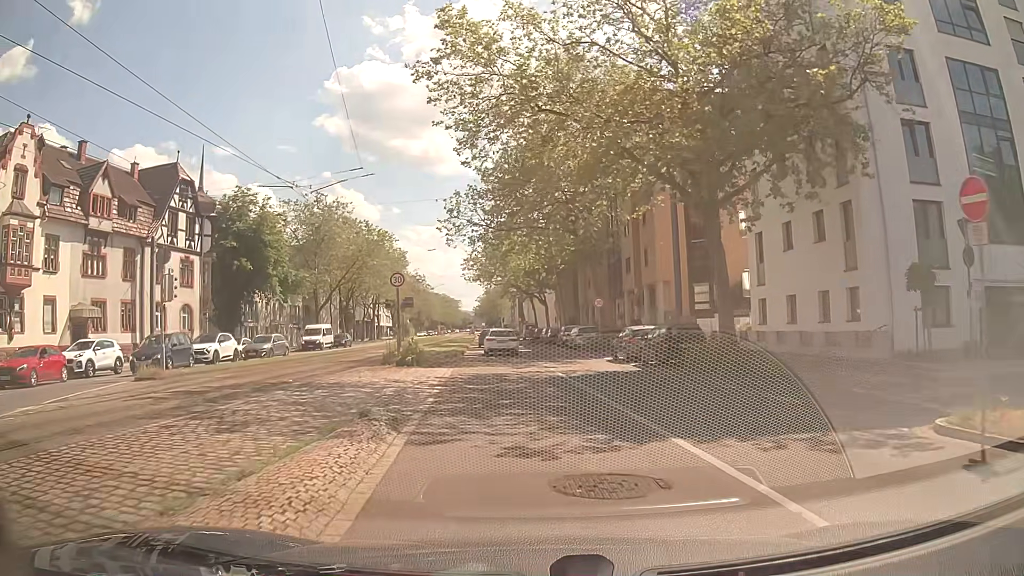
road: primary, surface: asphalt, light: Day
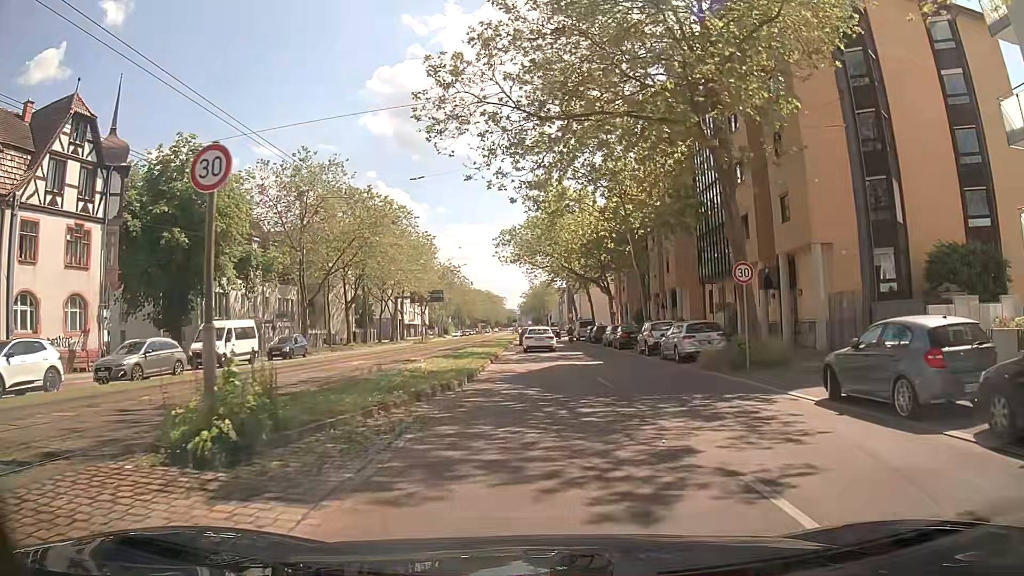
(-0.8, +18.5) m; -3°
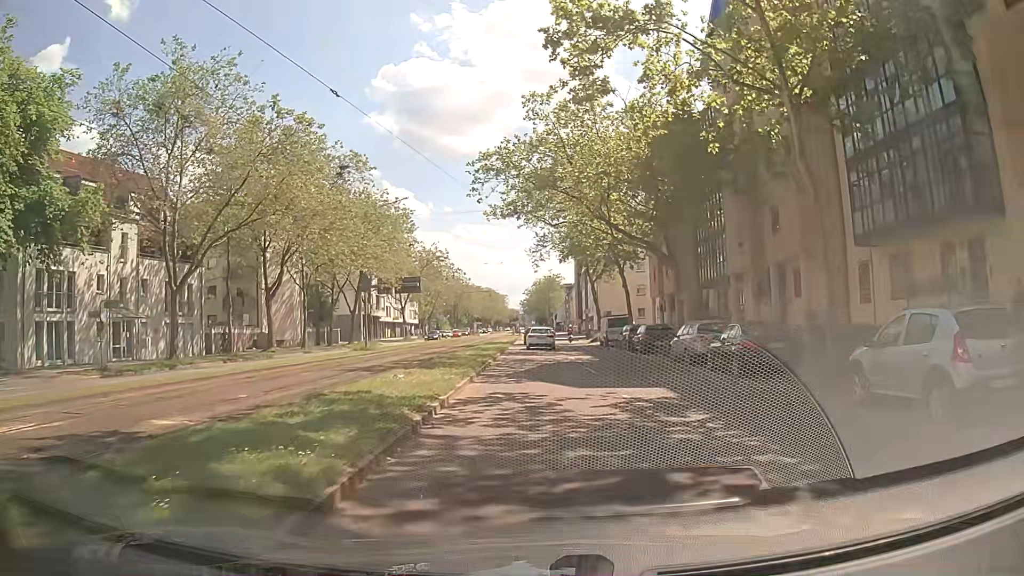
(-0.6, +22.7) m; 0°
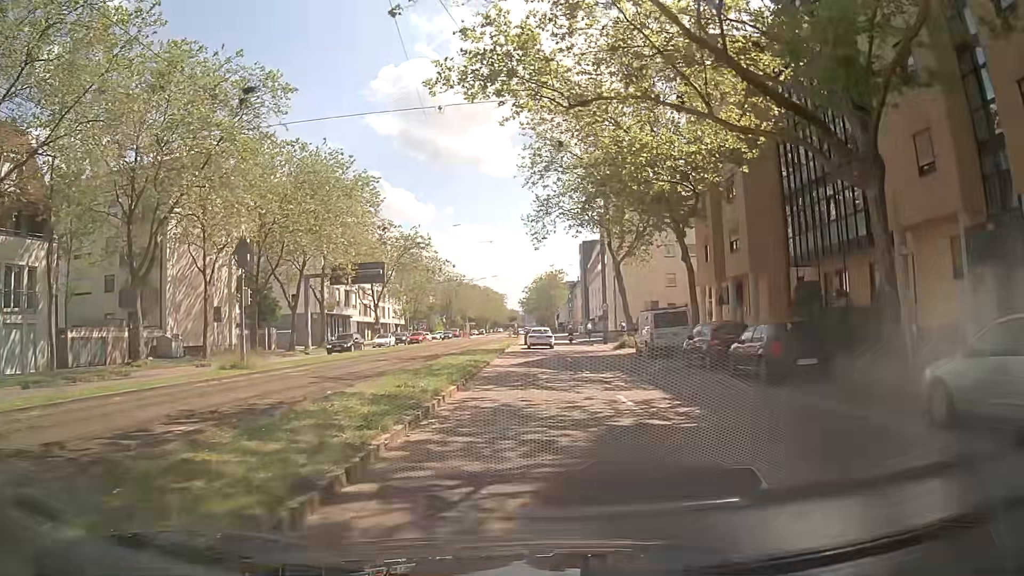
(-0.3, +17.8) m; -1°
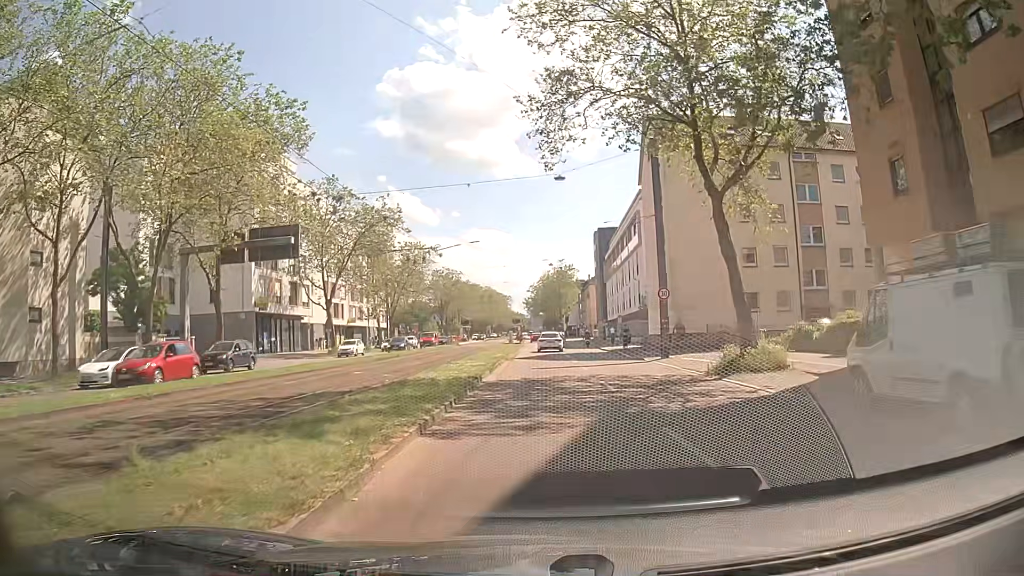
(-0.2, +22.3) m; 0°
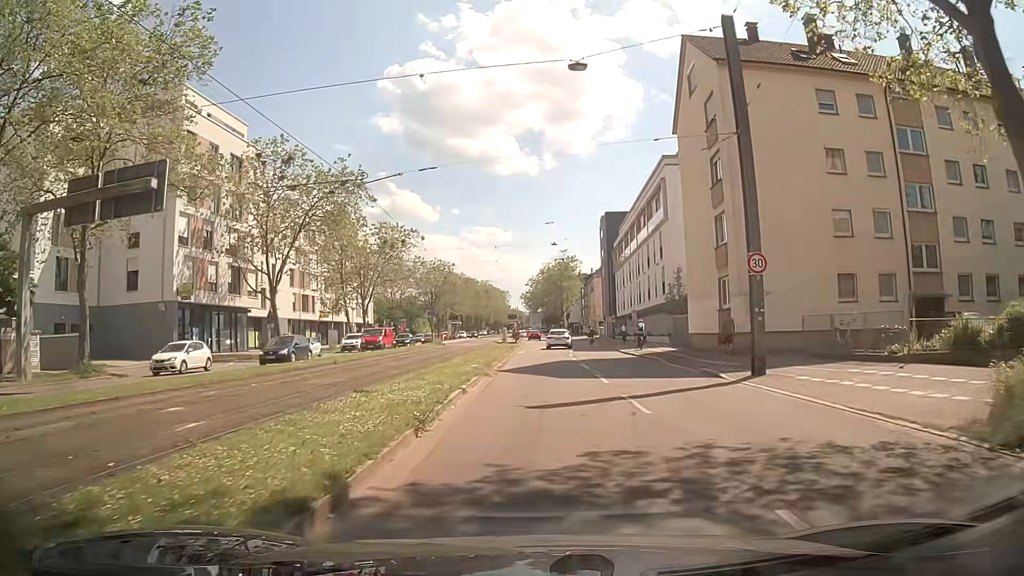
(-0.1, +13.6) m; -1°
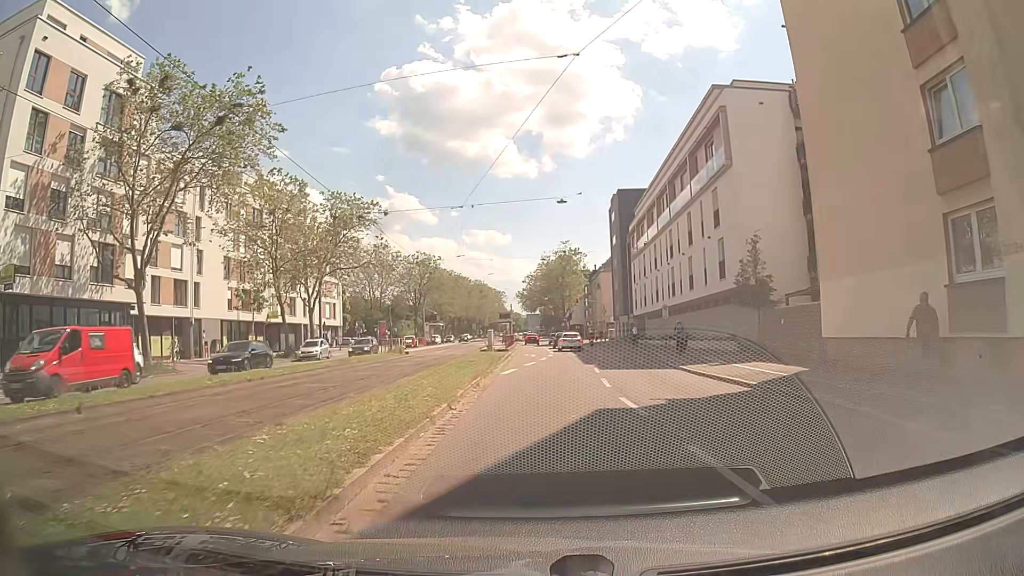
(+0.1, +18.3) m; 0°
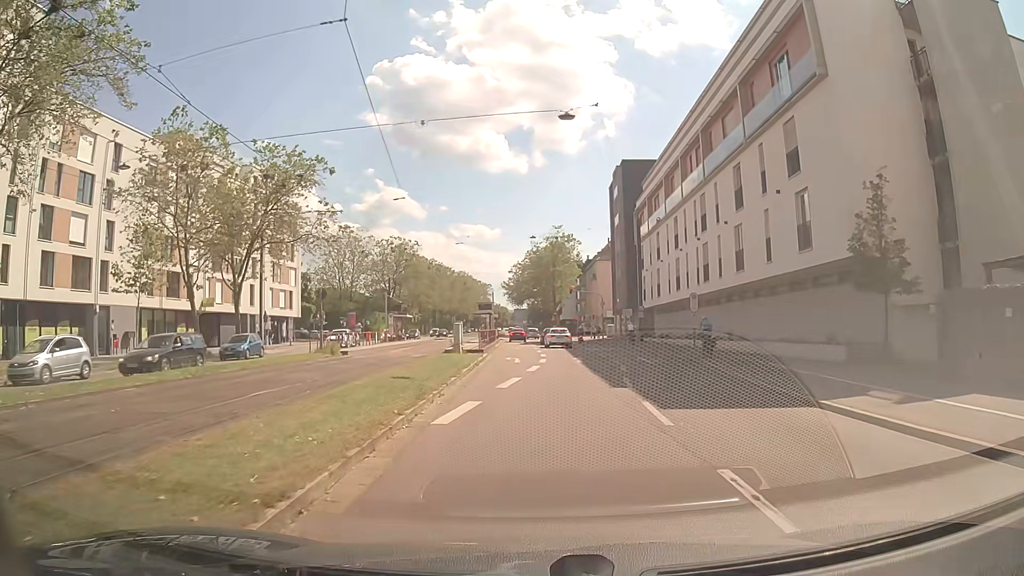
(+0.2, +13.5) m; +1°
